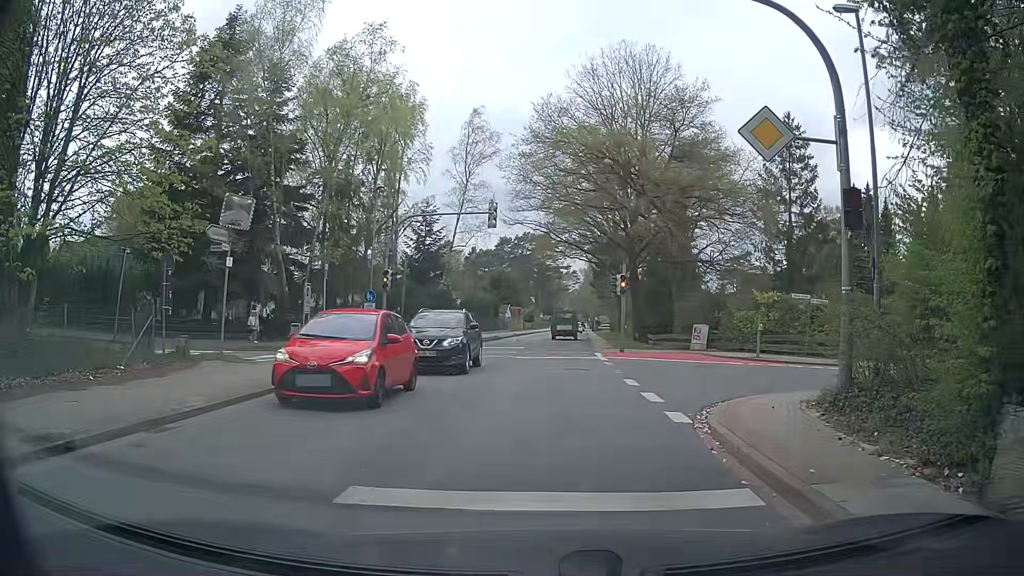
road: tertiary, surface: asphalt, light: Day
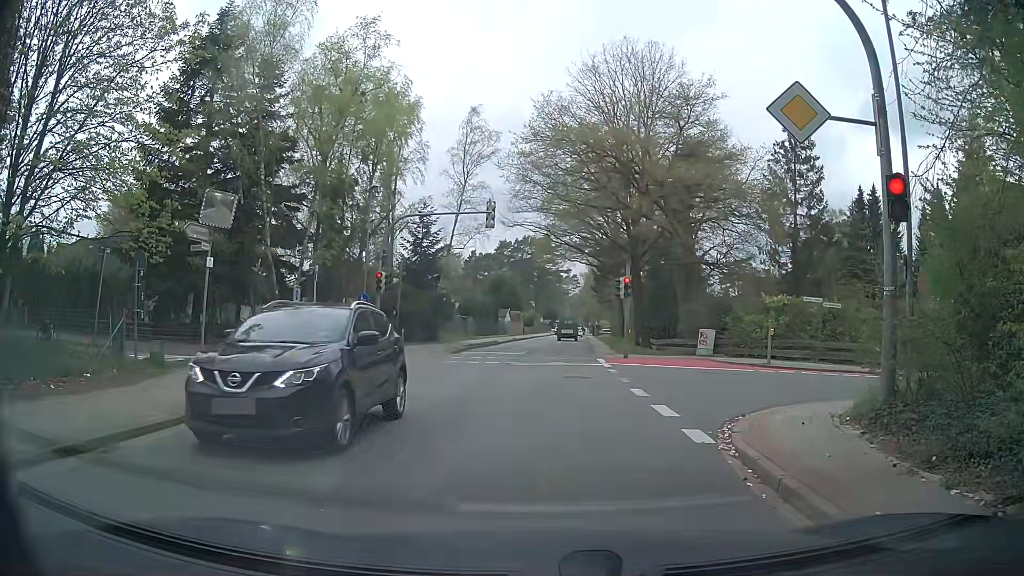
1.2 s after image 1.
(0.0, +1.1) m; +1°
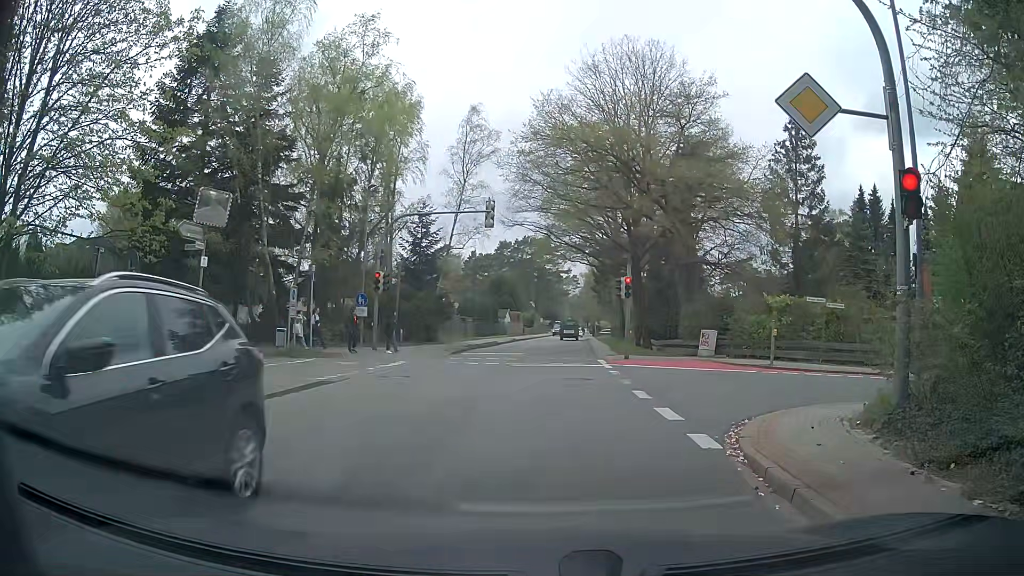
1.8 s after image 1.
(0.0, +0.3) m; 0°
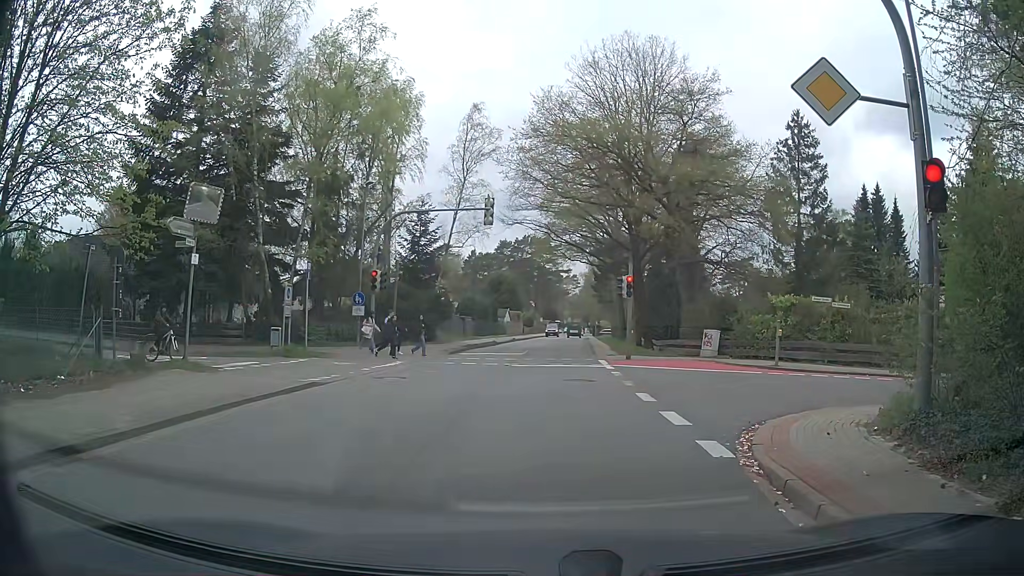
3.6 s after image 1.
(0.0, +0.5) m; 0°
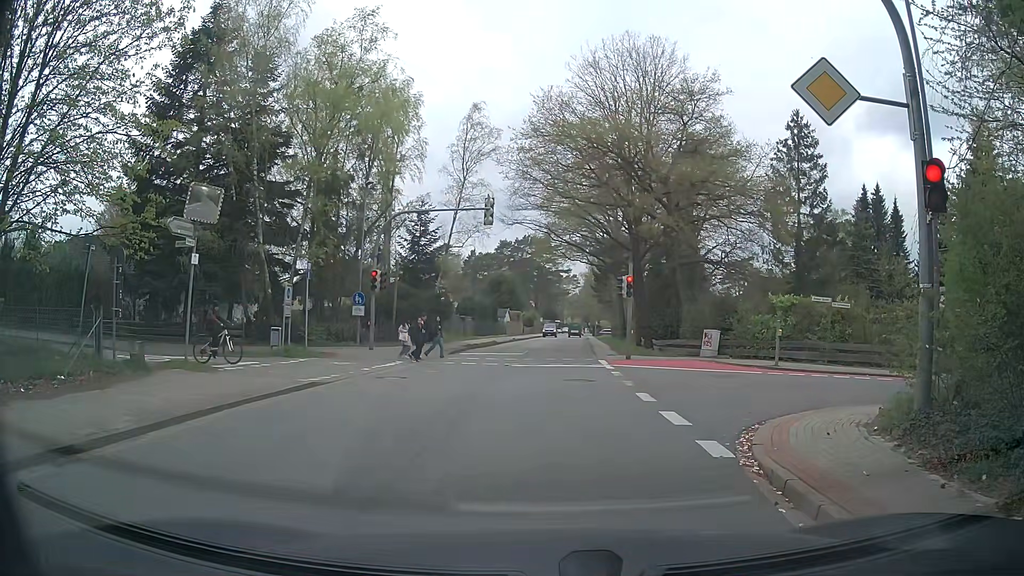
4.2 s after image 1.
(0.0, 0.0) m; 0°
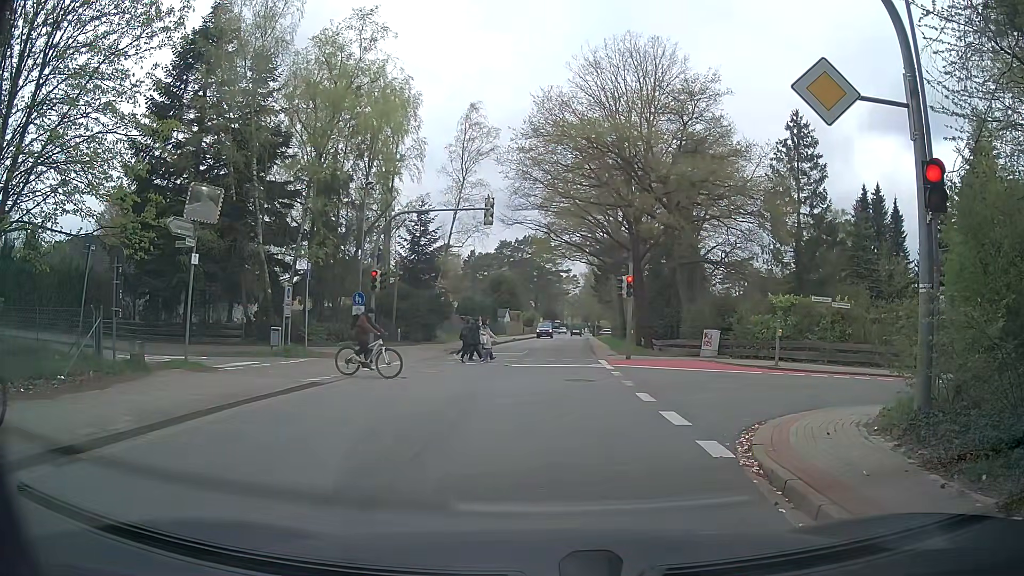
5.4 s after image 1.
(0.0, 0.0) m; 0°
